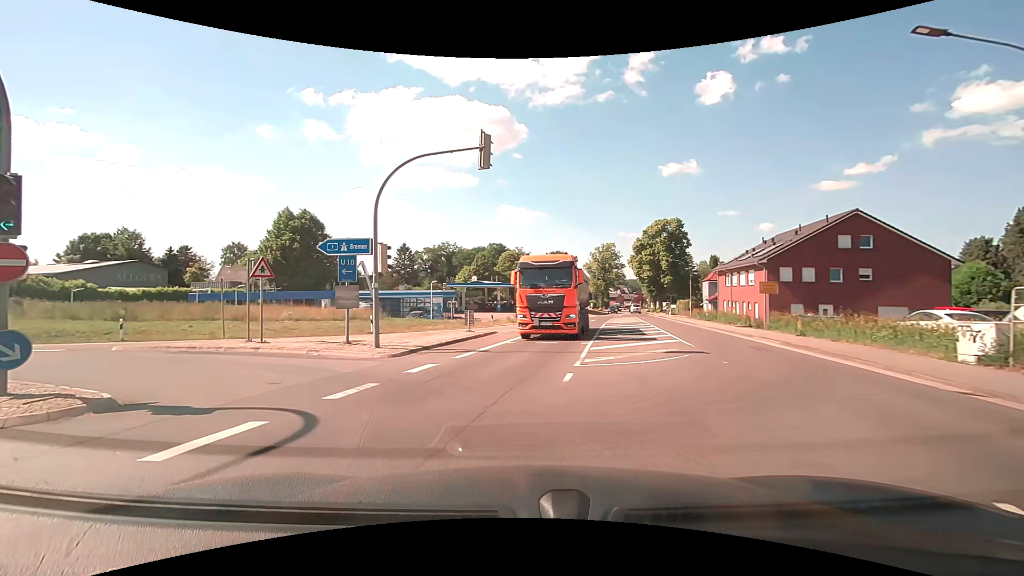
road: secondary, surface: asphalt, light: Day
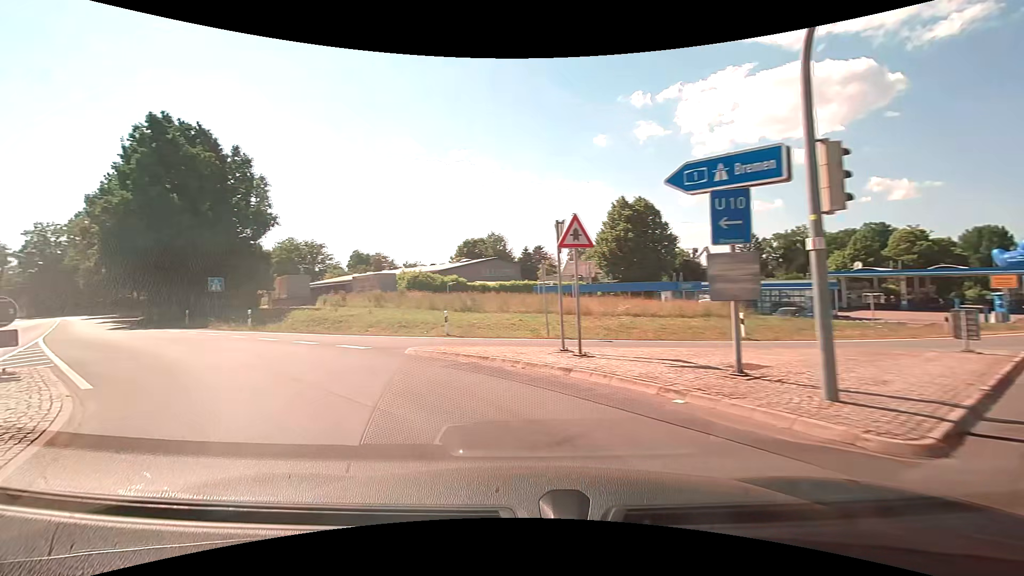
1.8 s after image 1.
(-2.6, +8.9) m; -35°
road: motorway_link
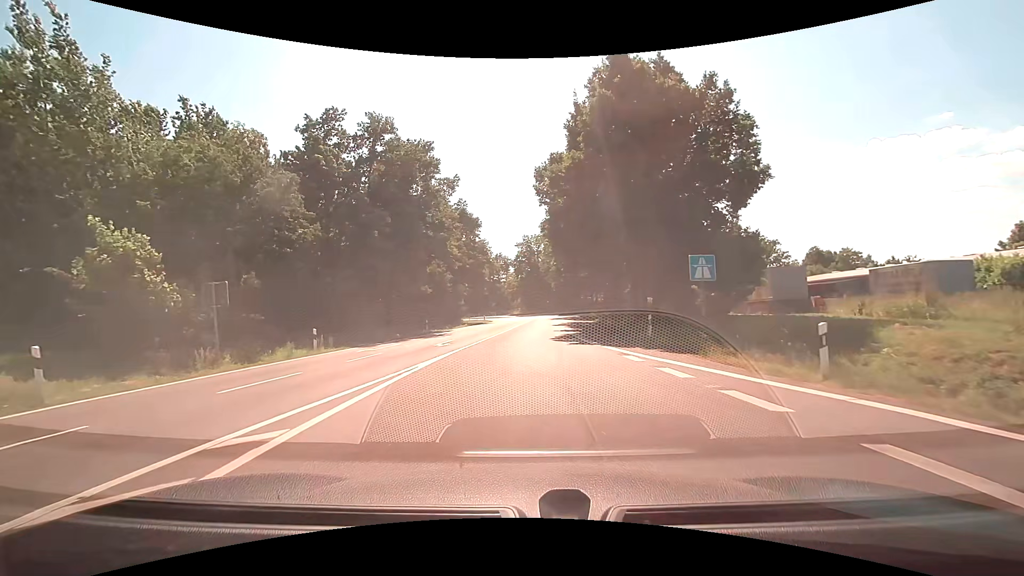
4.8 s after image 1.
(-10.6, +16.3) m; -49°
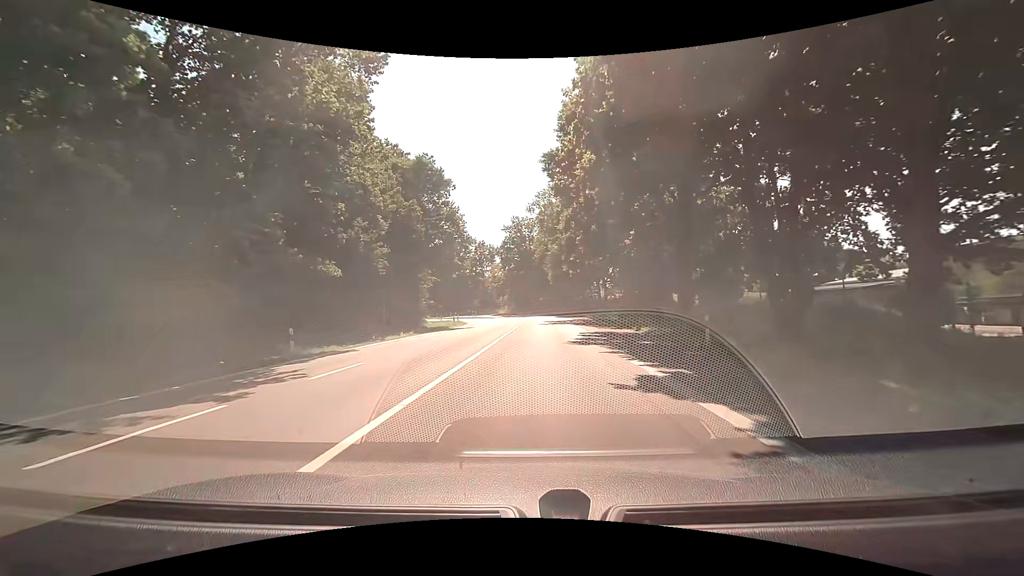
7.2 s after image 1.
(-0.1, +23.3) m; +1°
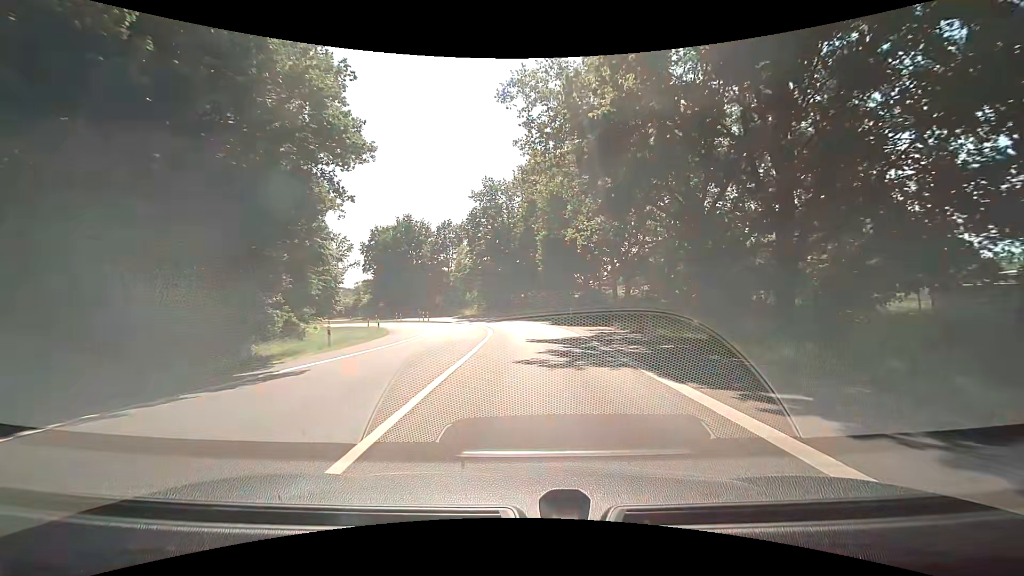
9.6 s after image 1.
(+0.6, +29.1) m; +2°
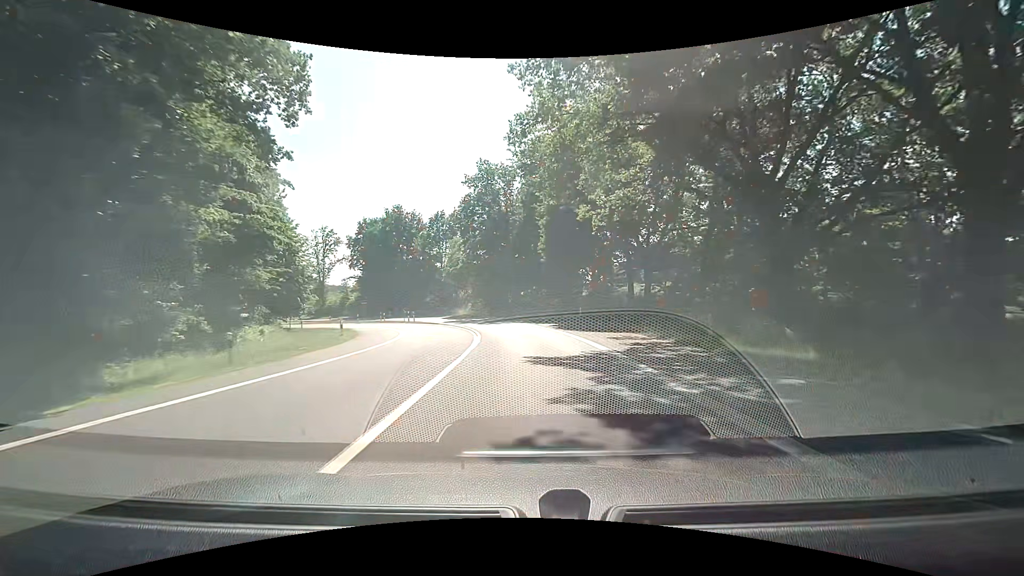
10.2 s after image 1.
(+0.1, +7.8) m; +1°
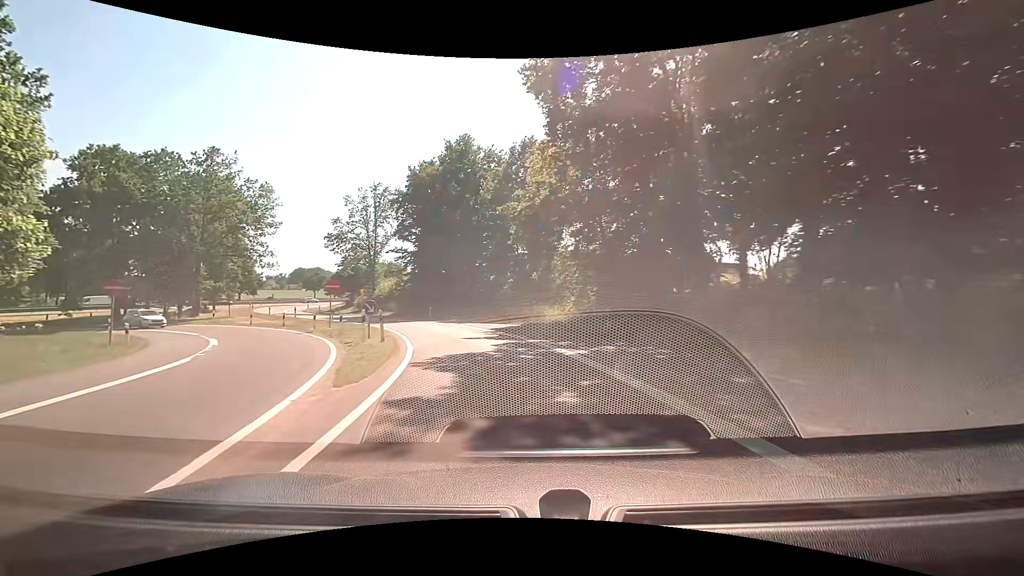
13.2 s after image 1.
(-2.5, +39.0) m; -13°
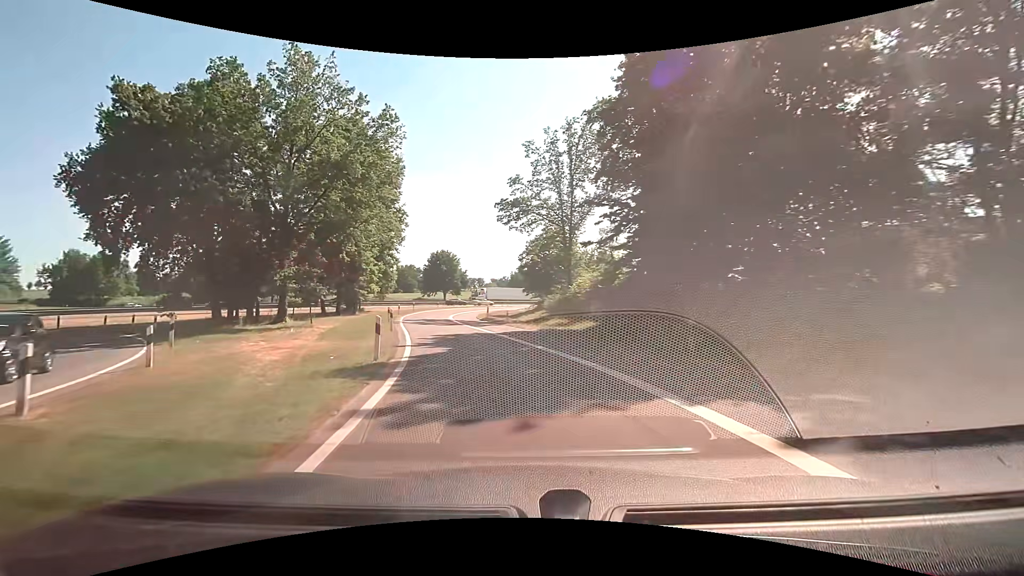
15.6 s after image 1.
(-5.8, +29.5) m; -24°
(-1, +10) (-3, +20) (-5, +29) (-8, +39) (-10, +49) (-11, +59) (-11, +69) (-10, +79) (-7, +88) (-2, +97) m
